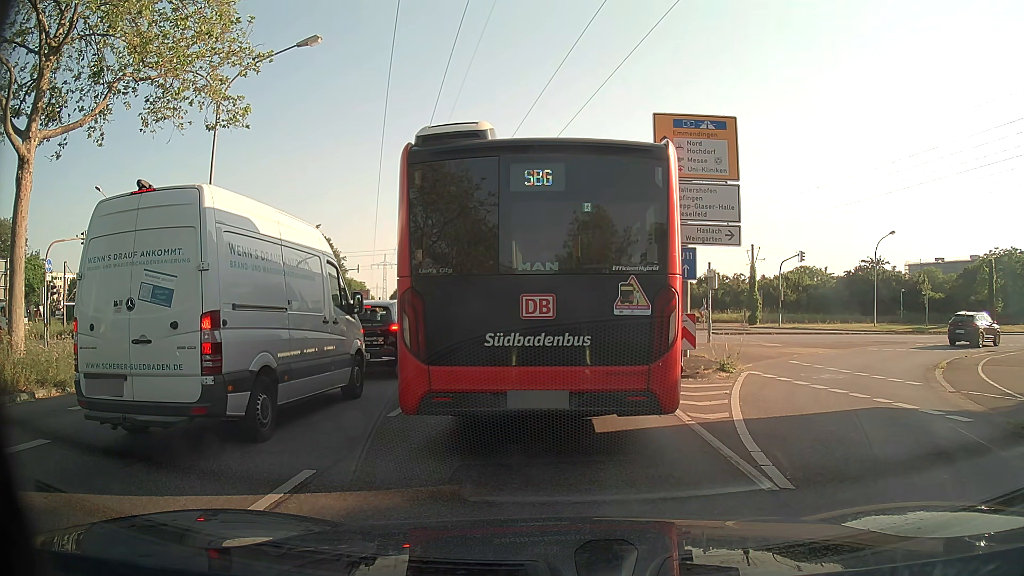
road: primary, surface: asphalt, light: Day
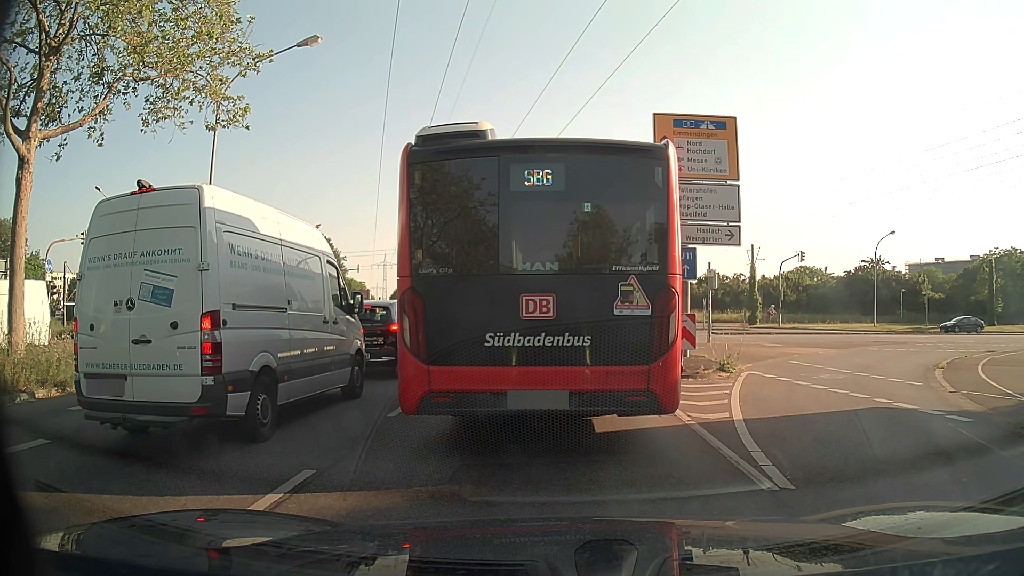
(0.0, 0.0) m; 0°
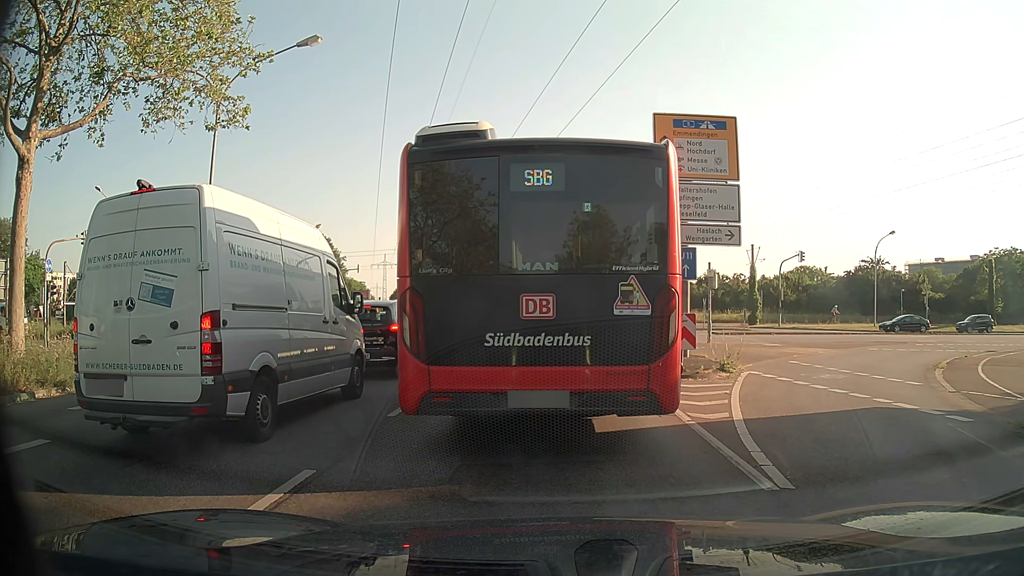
(0.0, 0.0) m; 0°
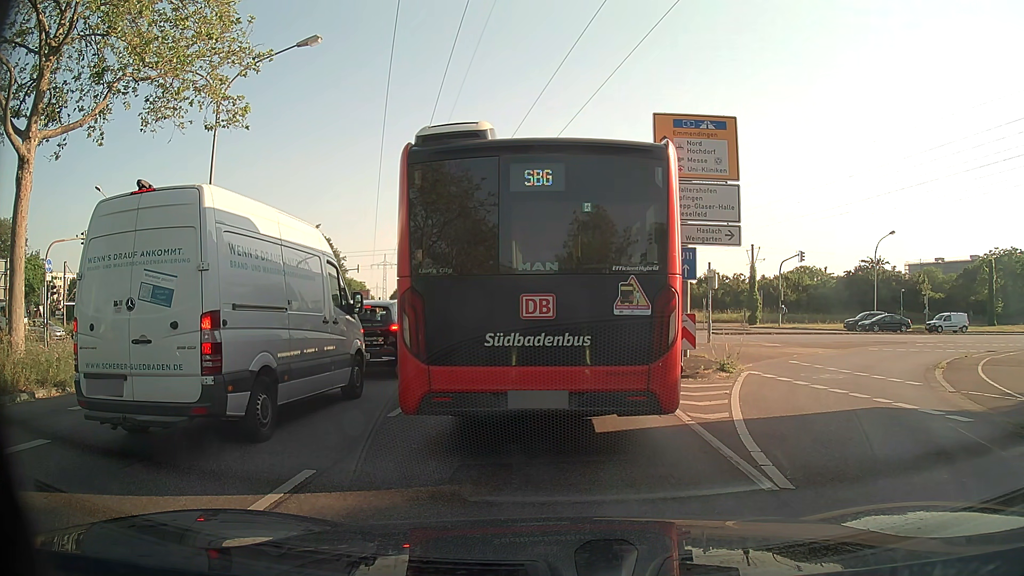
(0.0, 0.0) m; 0°
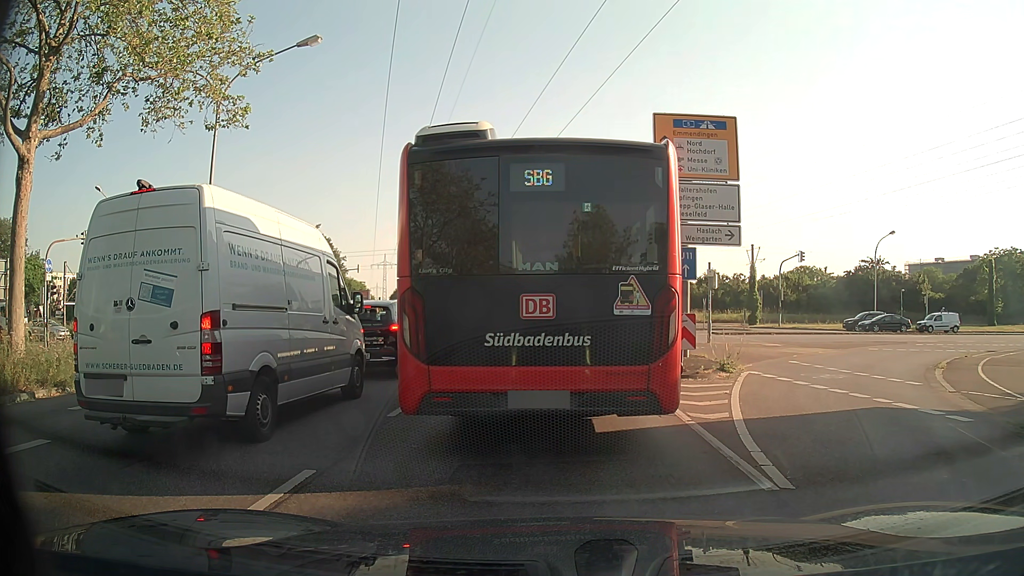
(0.0, 0.0) m; 0°
(-1, +10) (-2, +20) (-3, +30) (-4, +40) (-5, +50) (-6, +60) (-8, +70) (-10, +79) (-11, +89) (-13, +99) m
